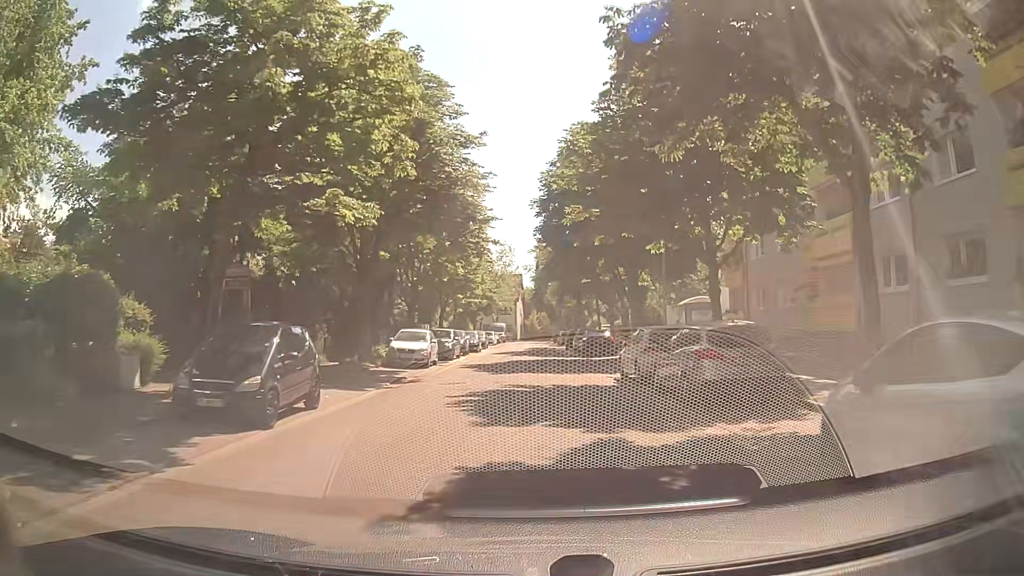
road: residential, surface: asphalt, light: Day
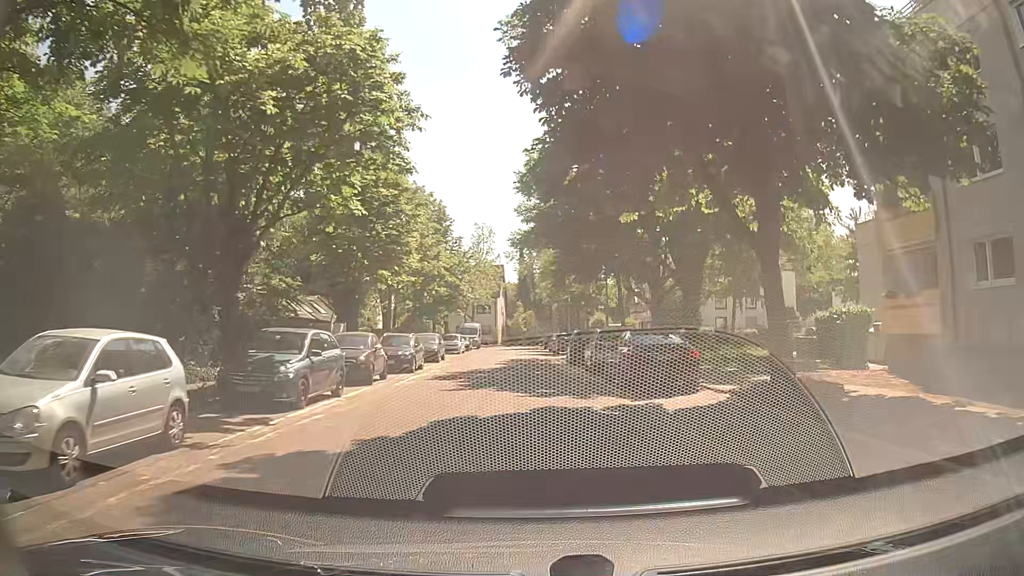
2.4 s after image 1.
(+0.4, +20.7) m; +2°
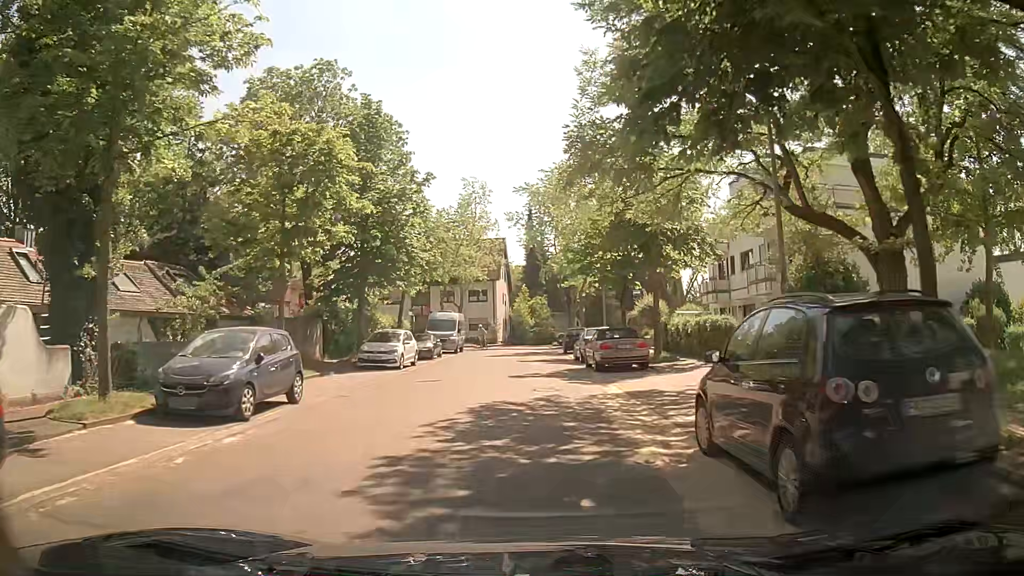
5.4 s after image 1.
(-0.3, +24.8) m; 0°
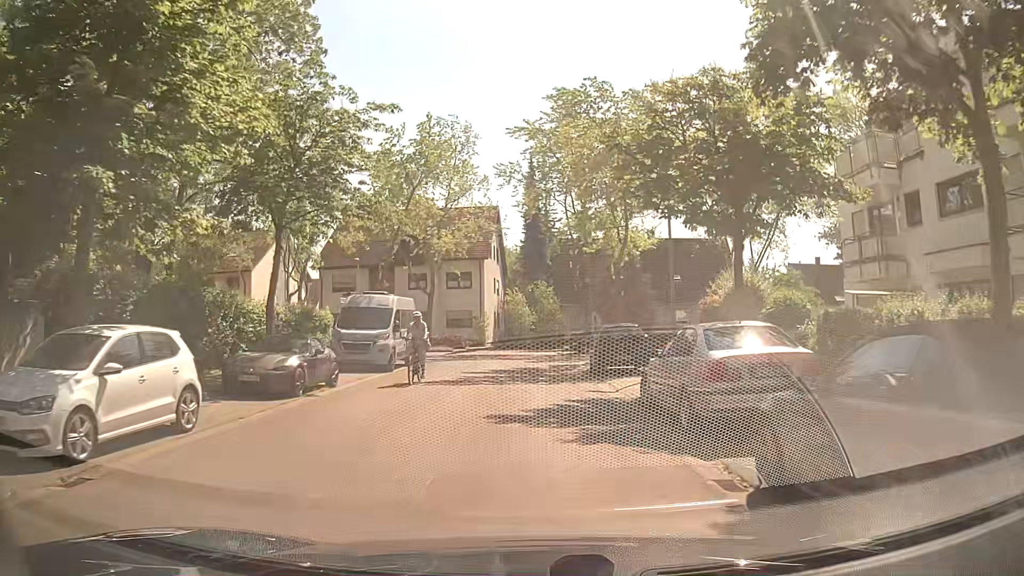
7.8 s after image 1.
(-0.4, +18.8) m; -1°
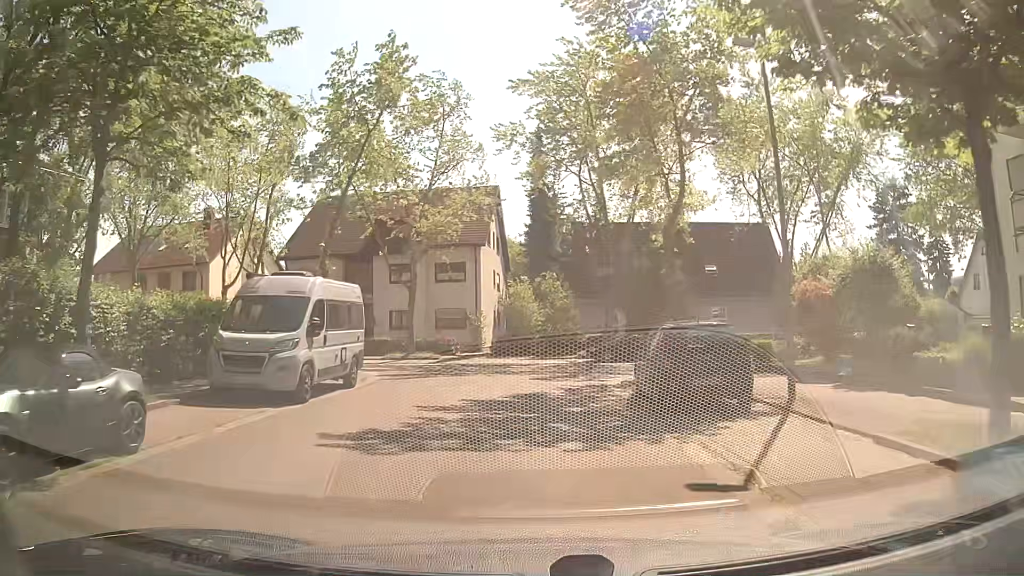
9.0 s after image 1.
(0.0, +8.8) m; 0°
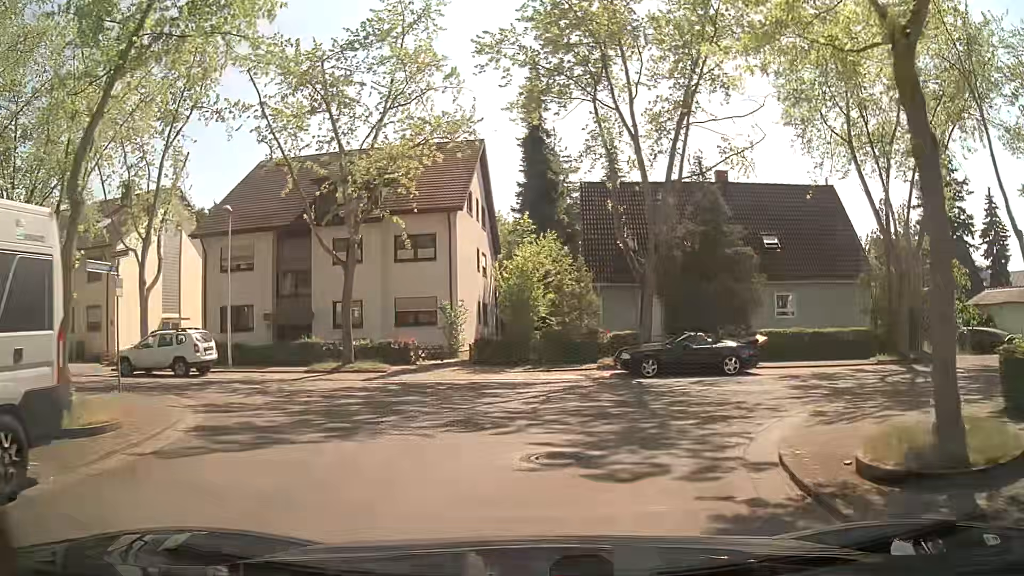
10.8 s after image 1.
(0.0, +11.6) m; 0°
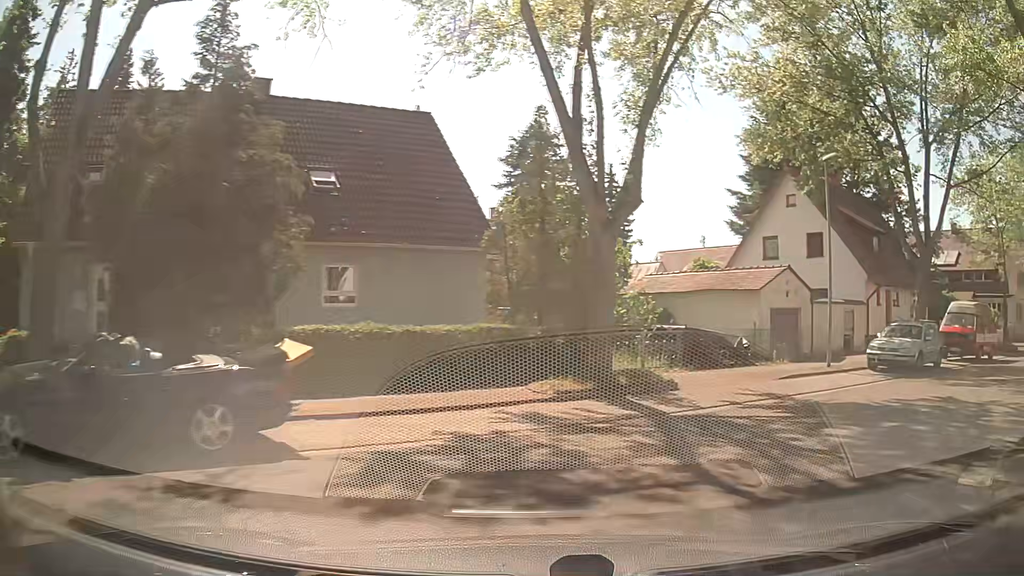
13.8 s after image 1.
(+3.3, +12.6) m; +41°
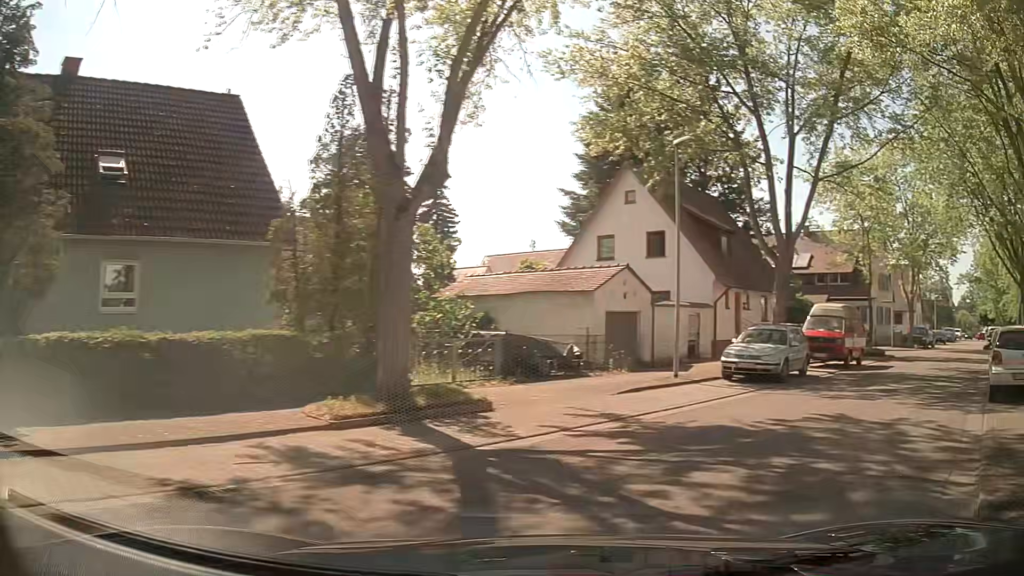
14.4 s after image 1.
(+0.3, +2.6) m; +15°
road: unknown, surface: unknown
